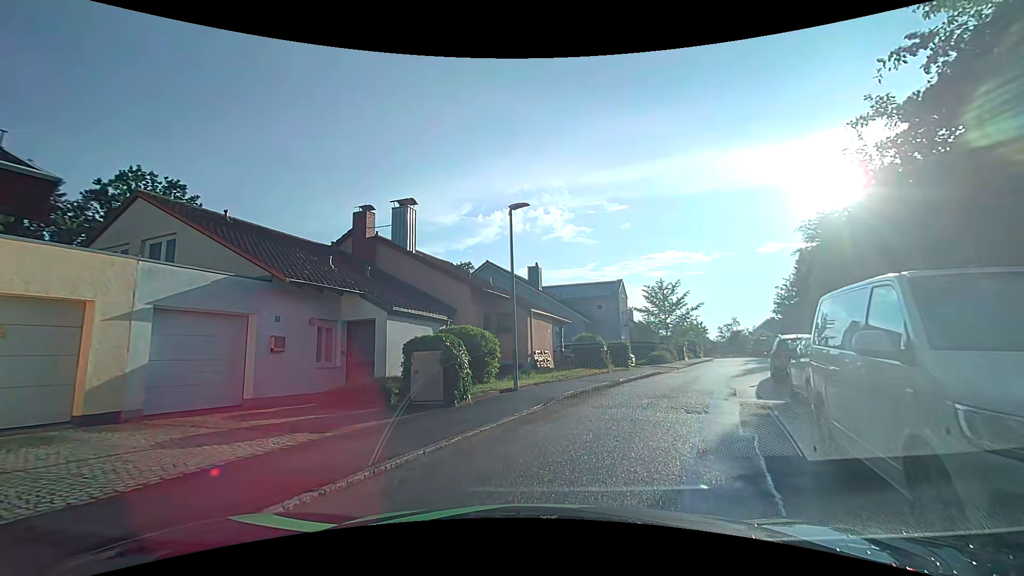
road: tertiary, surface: asphalt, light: Day
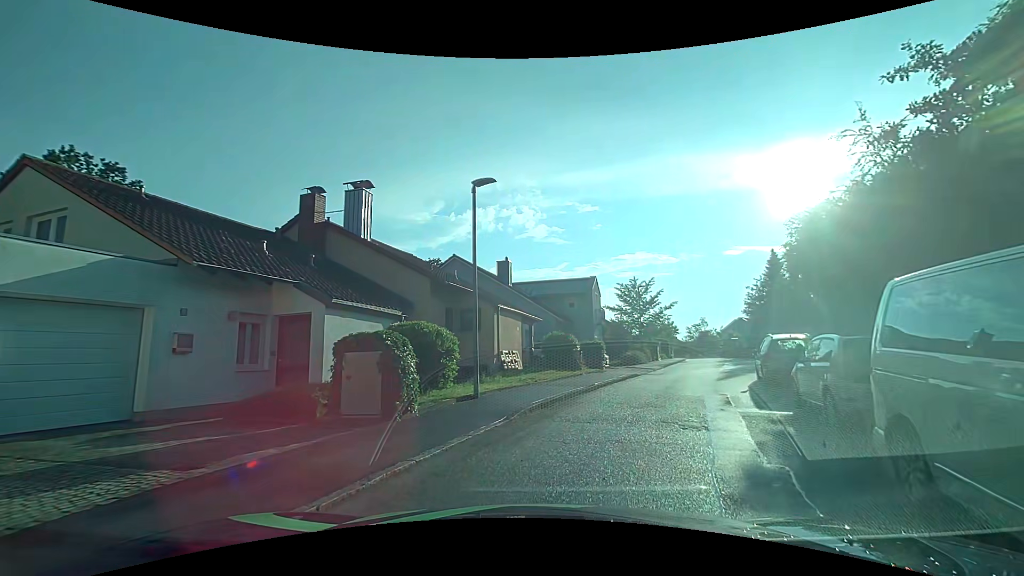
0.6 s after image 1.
(0.0, +2.1) m; +3°
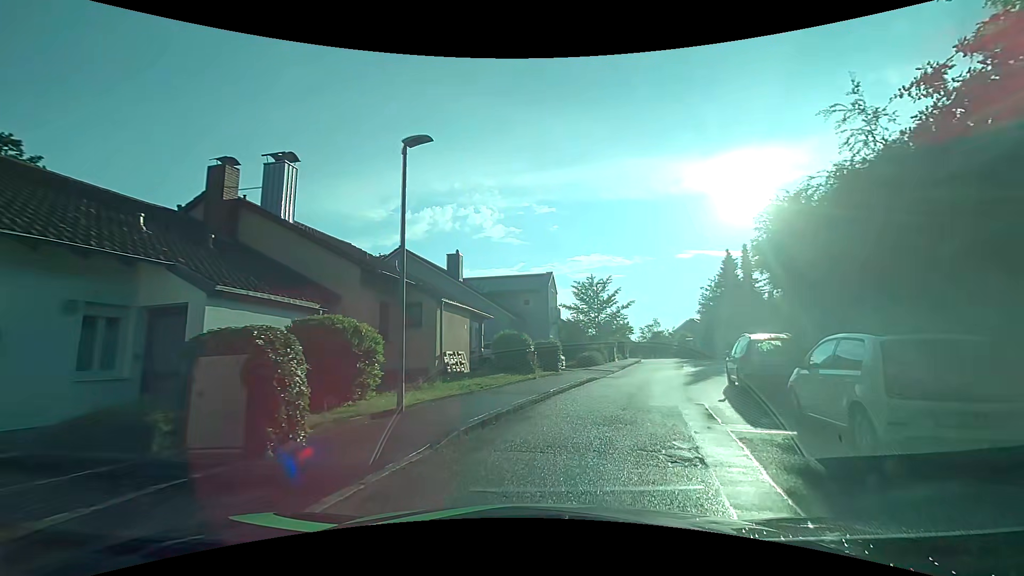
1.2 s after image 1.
(+0.1, +2.5) m; +5°
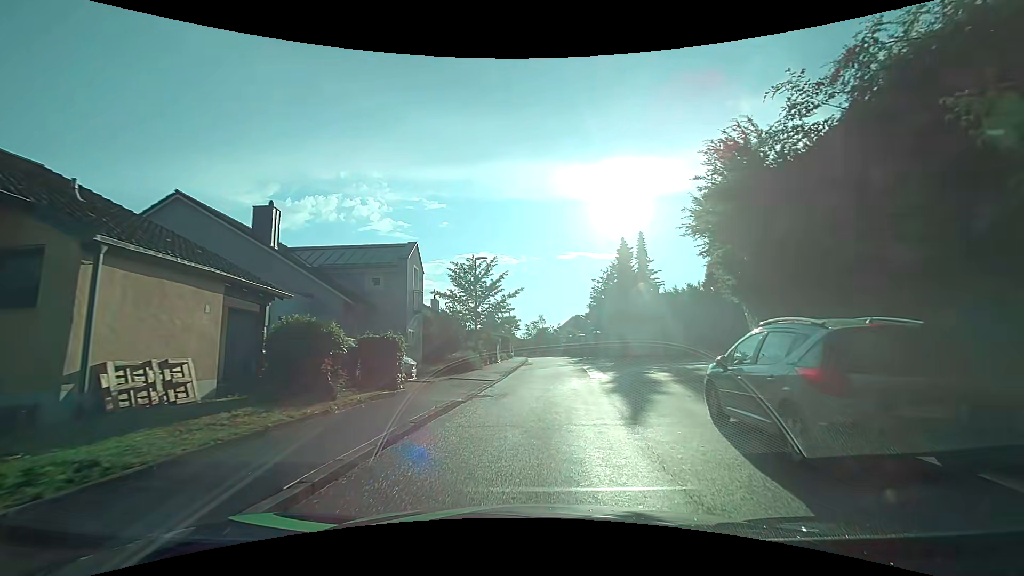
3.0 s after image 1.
(+1.2, +9.0) m; +14°
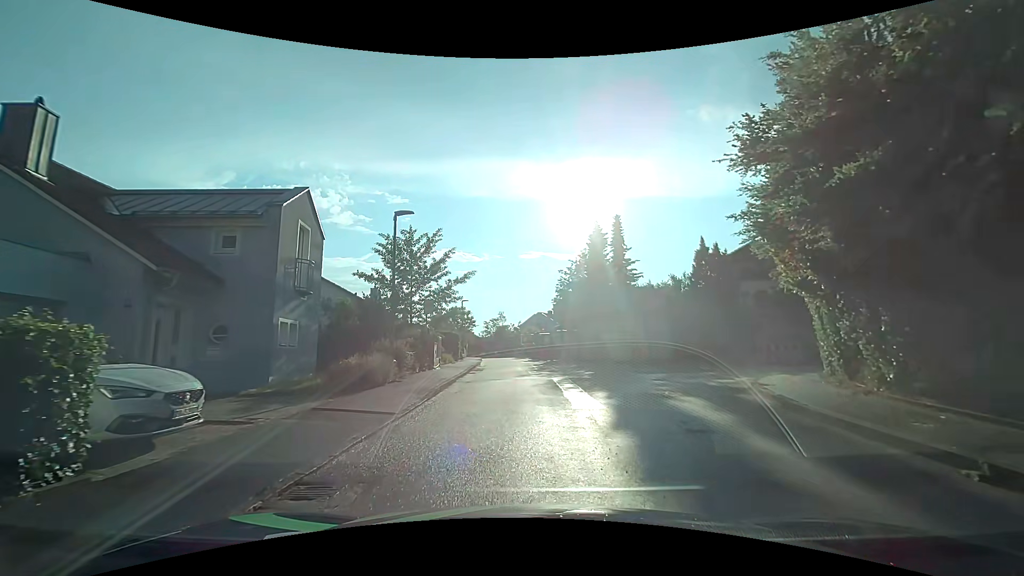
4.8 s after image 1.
(+0.3, +7.8) m; +4°
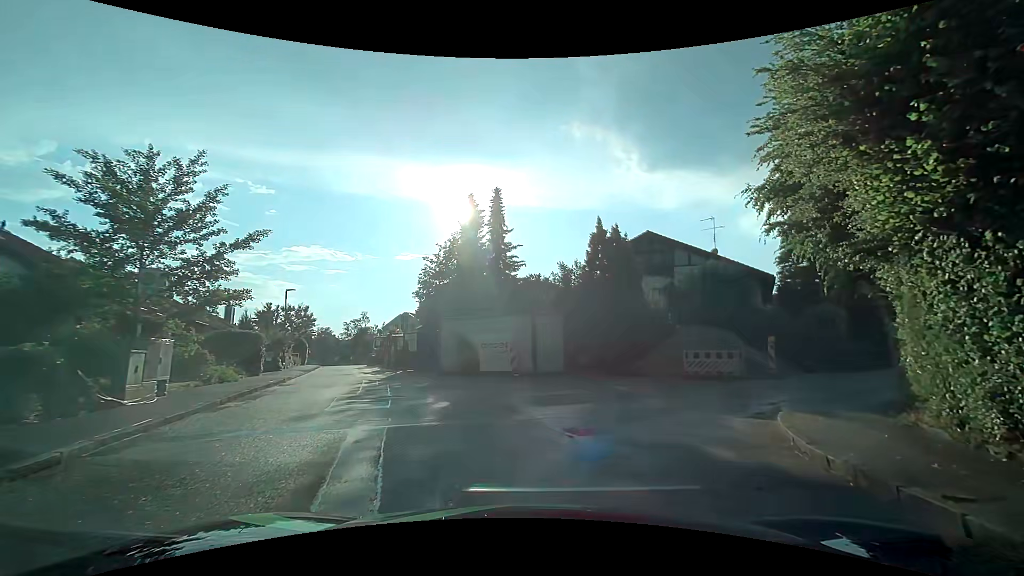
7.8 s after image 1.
(+1.1, +9.7) m; +14°
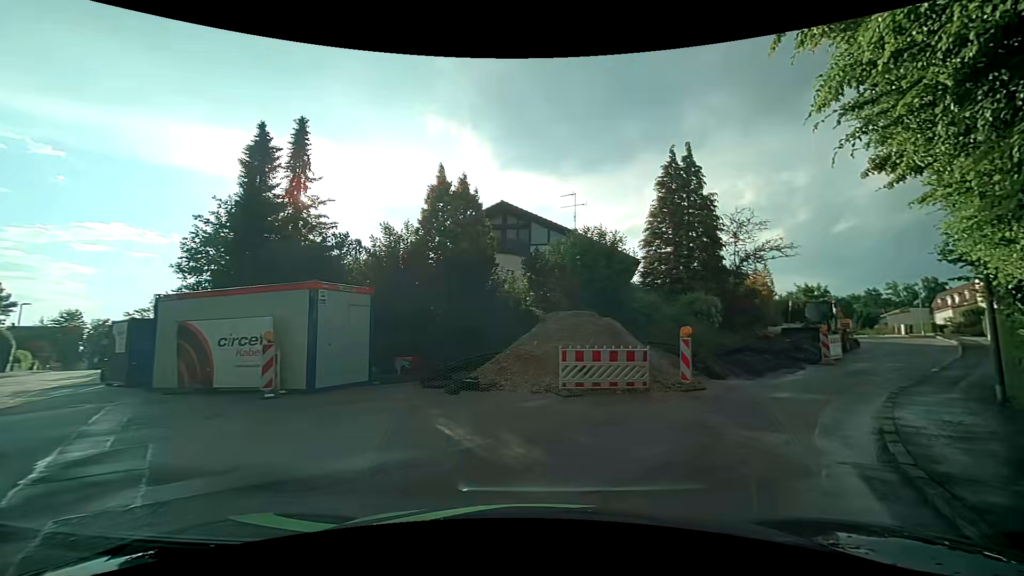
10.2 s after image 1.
(+1.1, +8.7) m; +19°
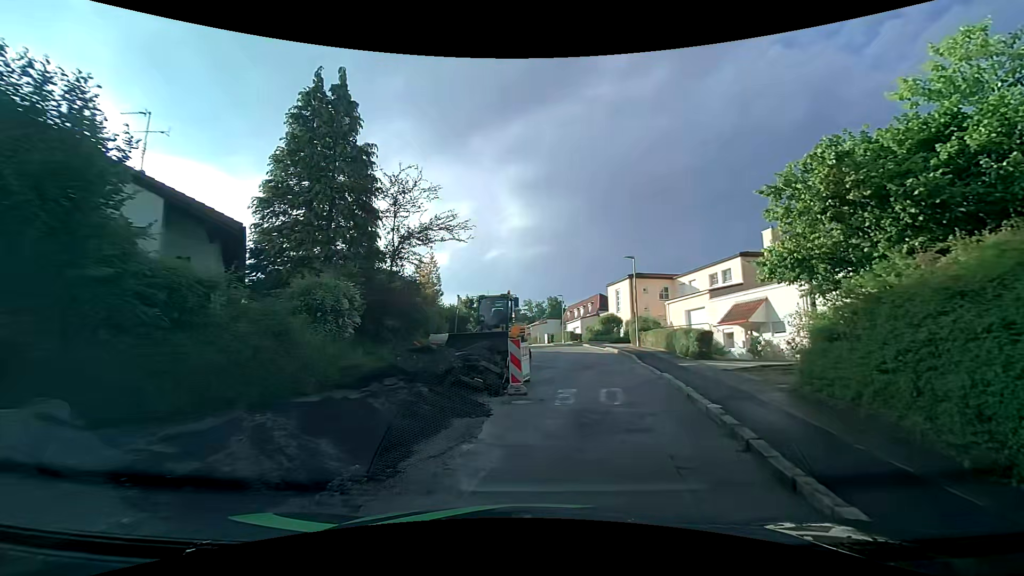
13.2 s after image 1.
(+3.8, +11.5) m; +35°
(+1, +10) (+2, +20) (+2, +30) (+2, +40) (+1, +50) (-1, +60) (-3, +69) (-7, +78) (-12, +87) (-18, +96) m
